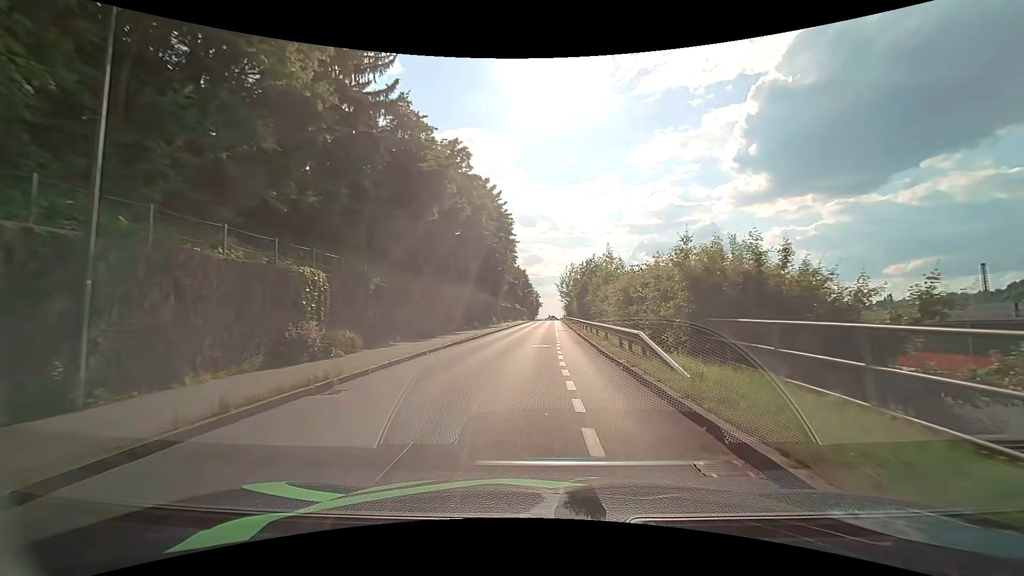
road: residential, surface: asphalt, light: Day
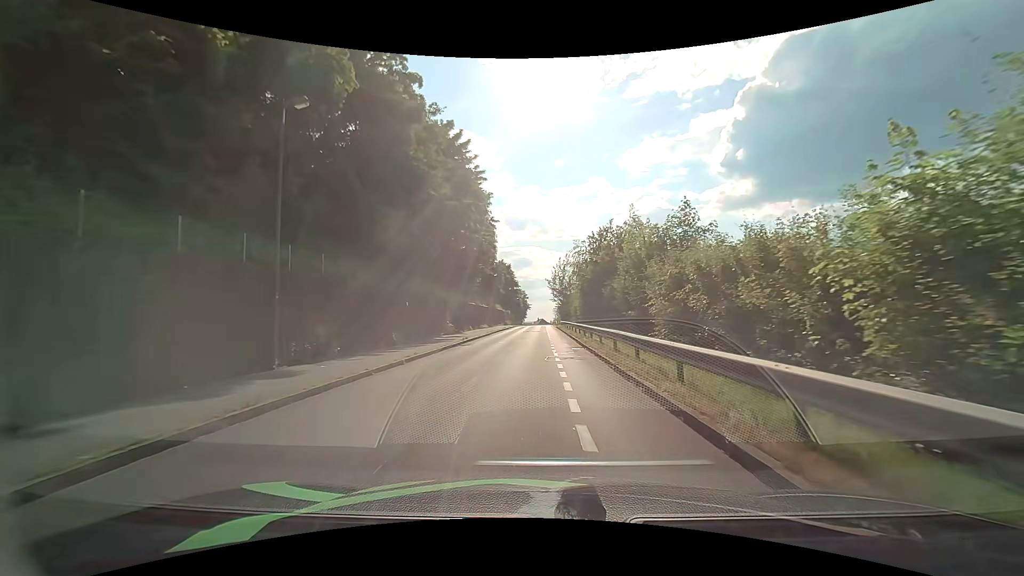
(+0.4, +24.1) m; +1°
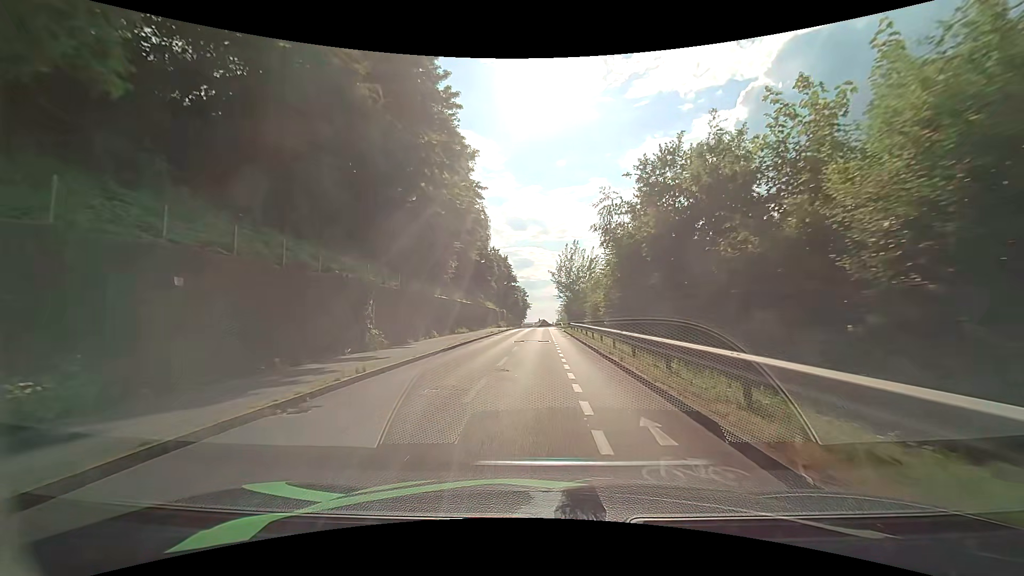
(-0.1, +18.5) m; 0°
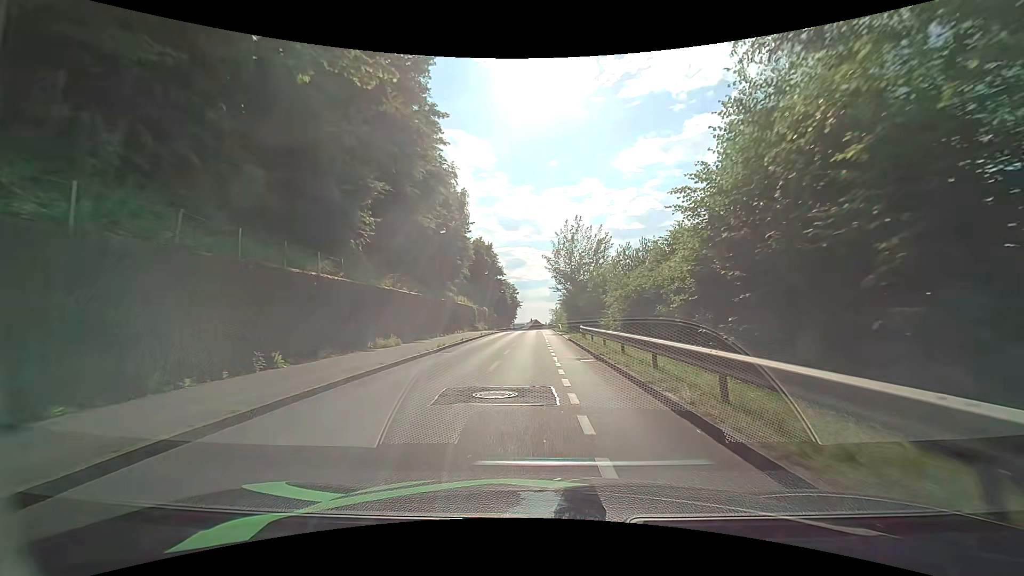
(+0.1, +19.7) m; +1°
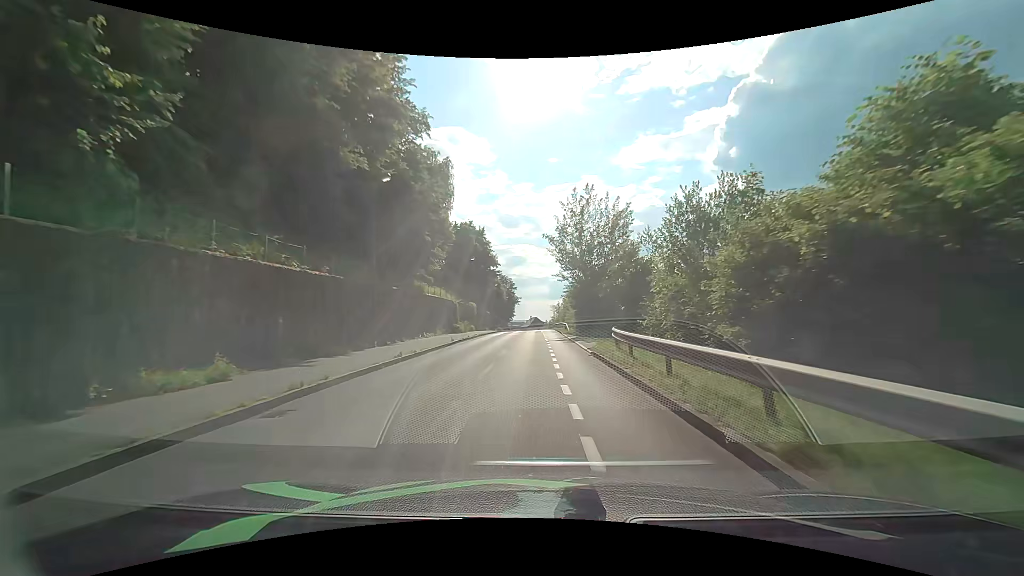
(0.0, +13.6) m; 0°
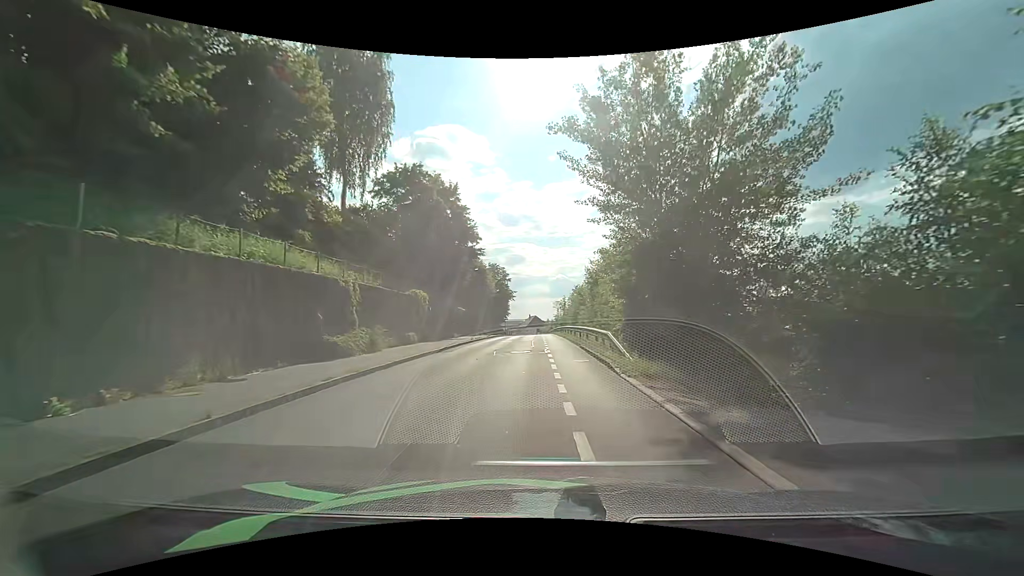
(0.0, +26.3) m; 0°
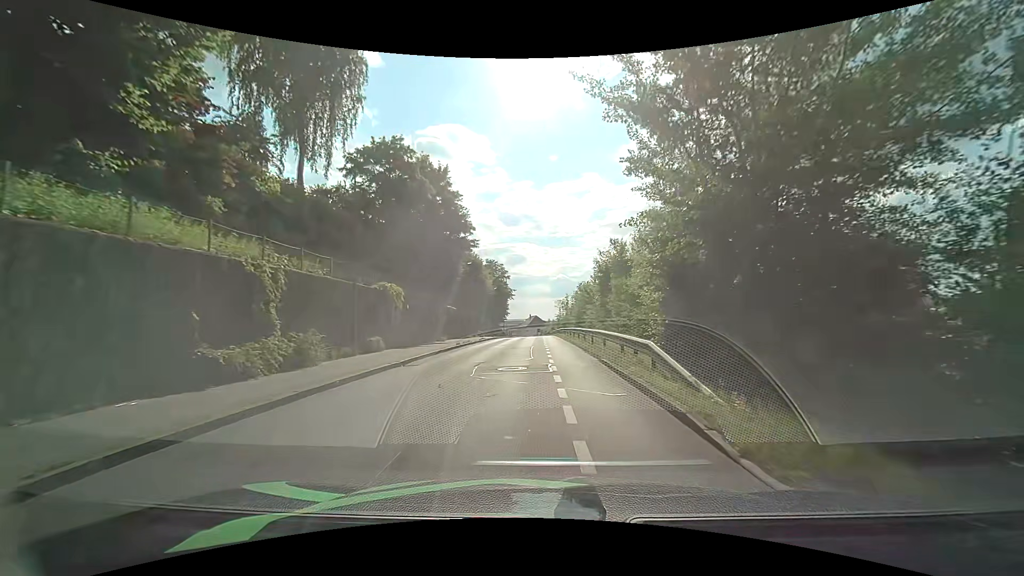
(0.0, +6.4) m; 0°
(0, +10) (0, +20) (0, +30) (0, +40) (0, +50) (0, +60) (0, +70) (0, +80) (0, +90) (0, +100) m
